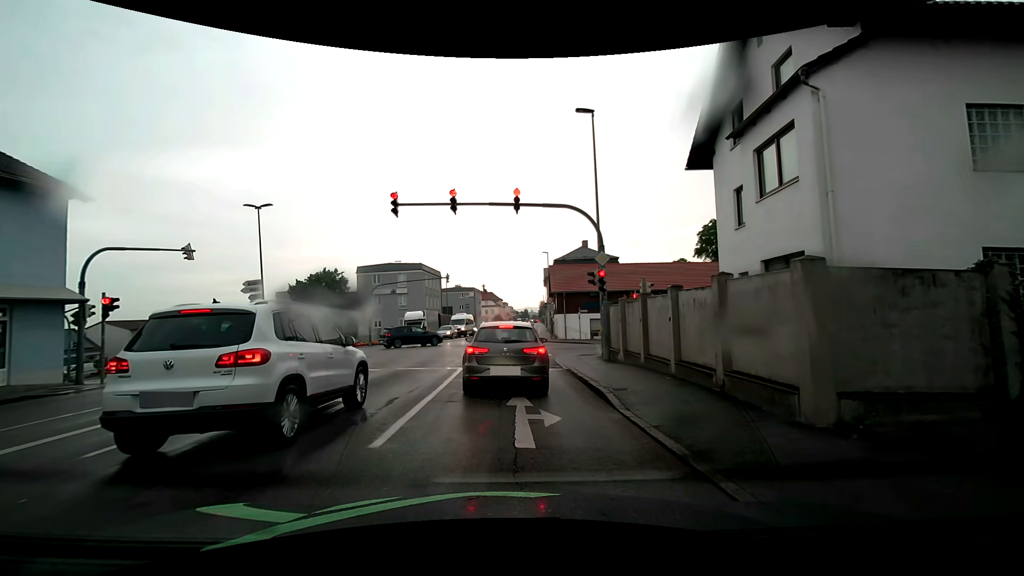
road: tertiary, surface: asphalt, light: Day
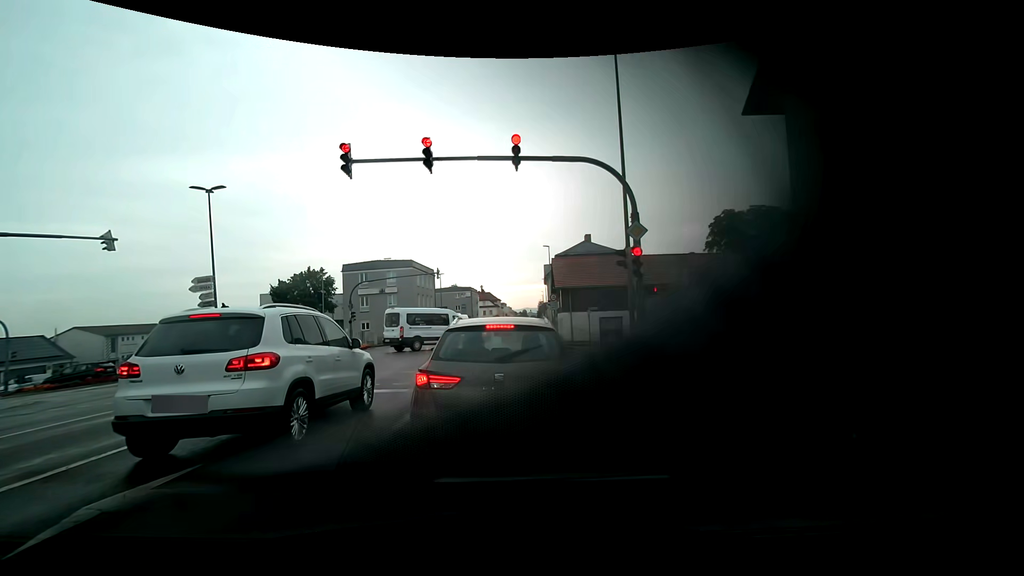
(-0.1, +4.9) m; -1°
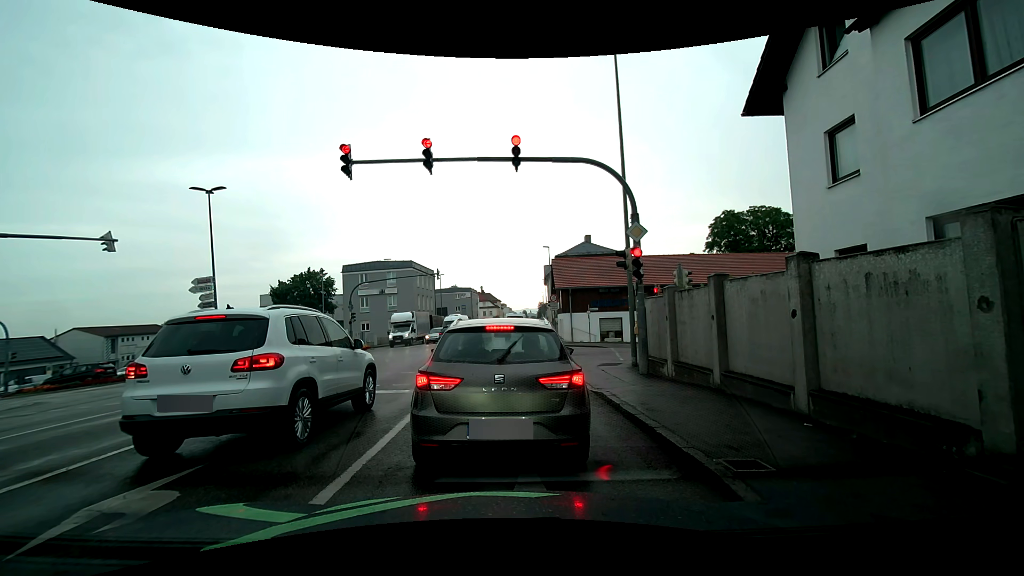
(0.0, +0.1) m; 0°
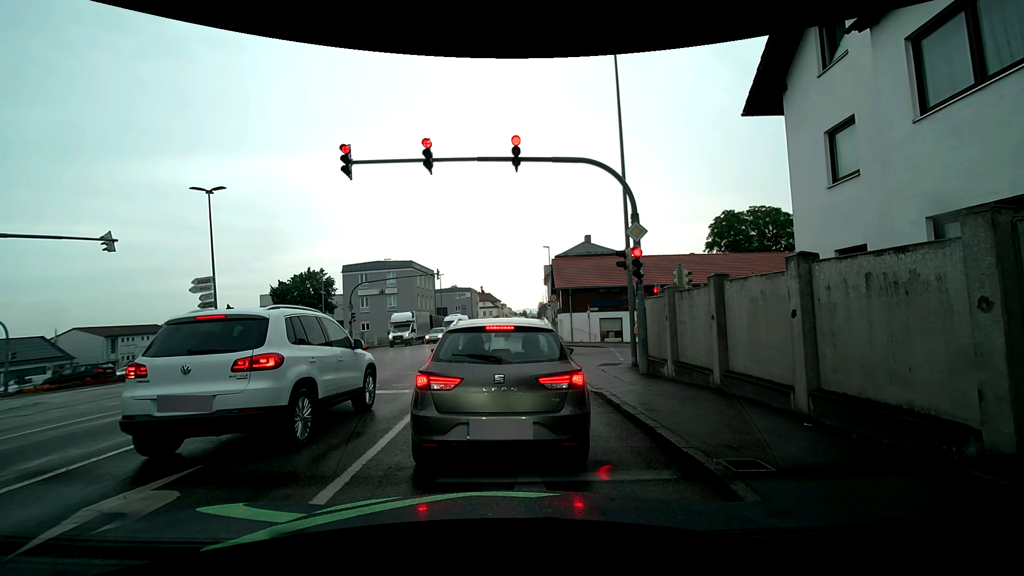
(0.0, 0.0) m; 0°
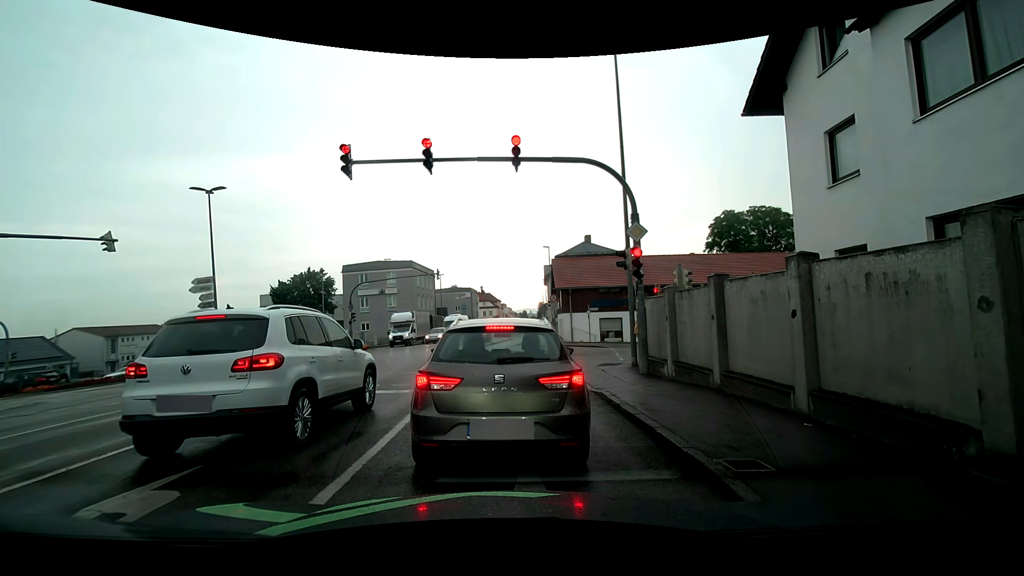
(0.0, 0.0) m; 0°
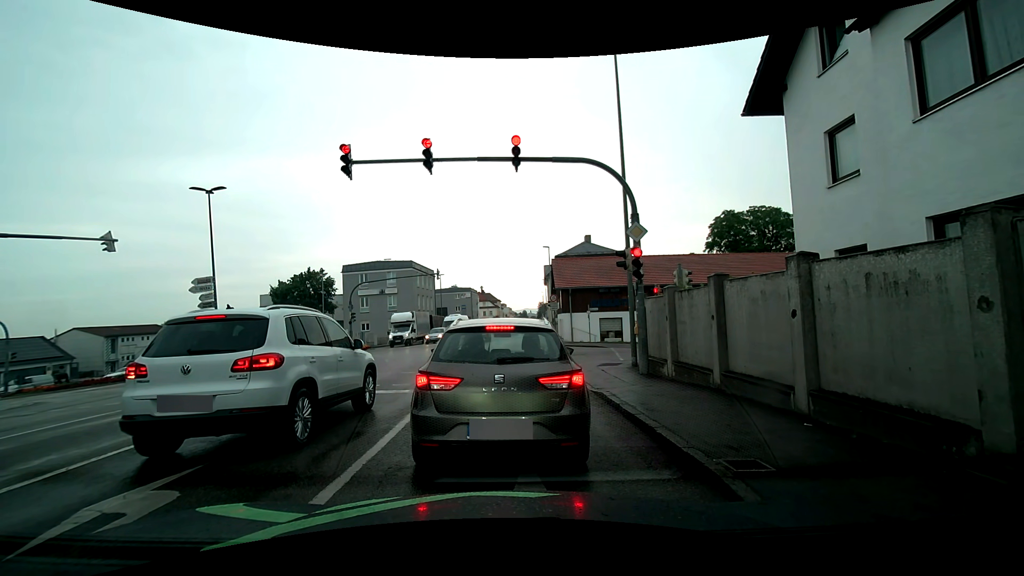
(0.0, 0.0) m; 0°
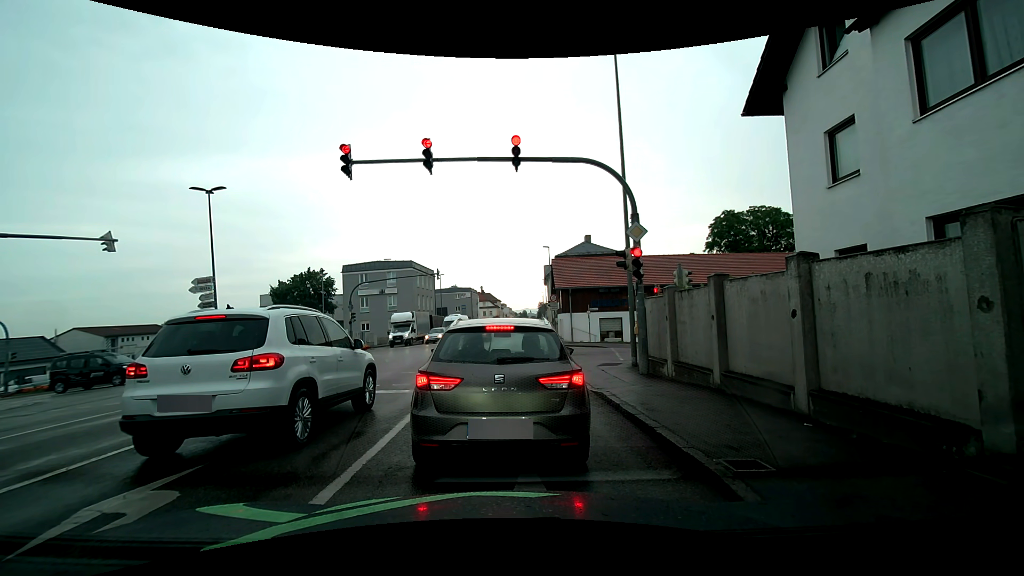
(0.0, 0.0) m; 0°
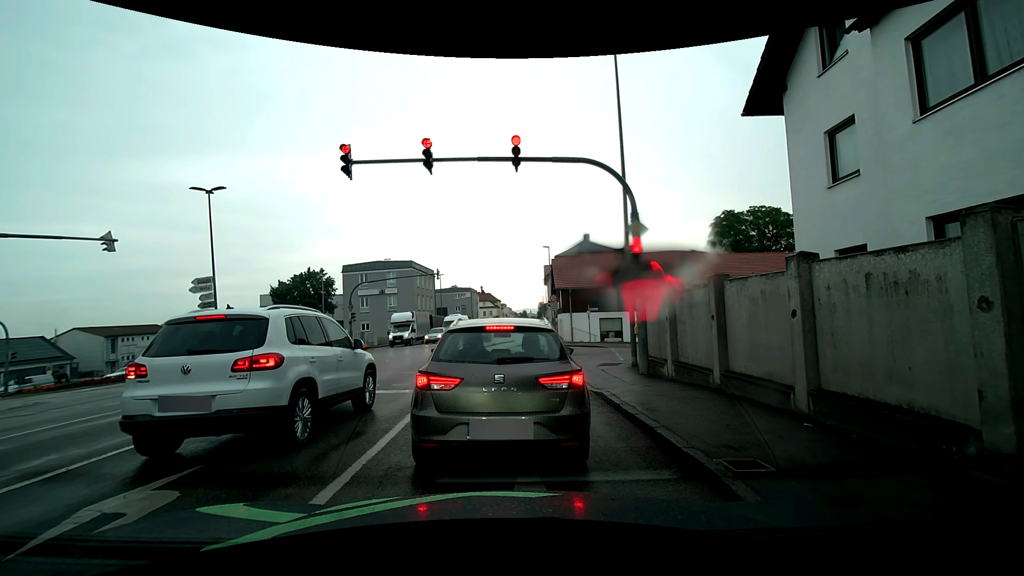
(0.0, 0.0) m; 0°
(0, +10) (0, +20) (0, +30) (0, +40) (0, +50) (0, +60) (+1, +70) (+1, +80) (+1, +90) (0, +100) m
